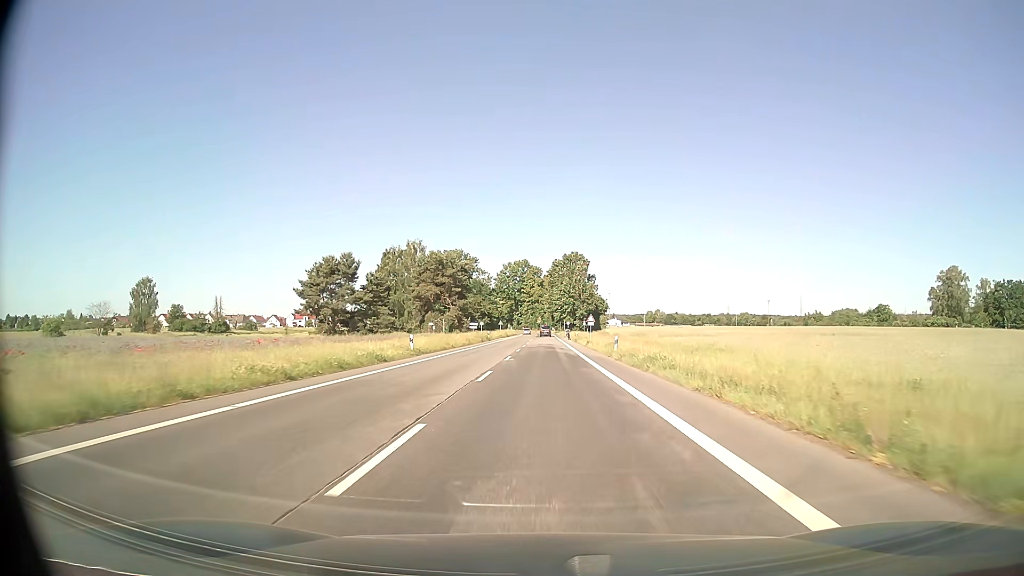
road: secondary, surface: asphalt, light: Day
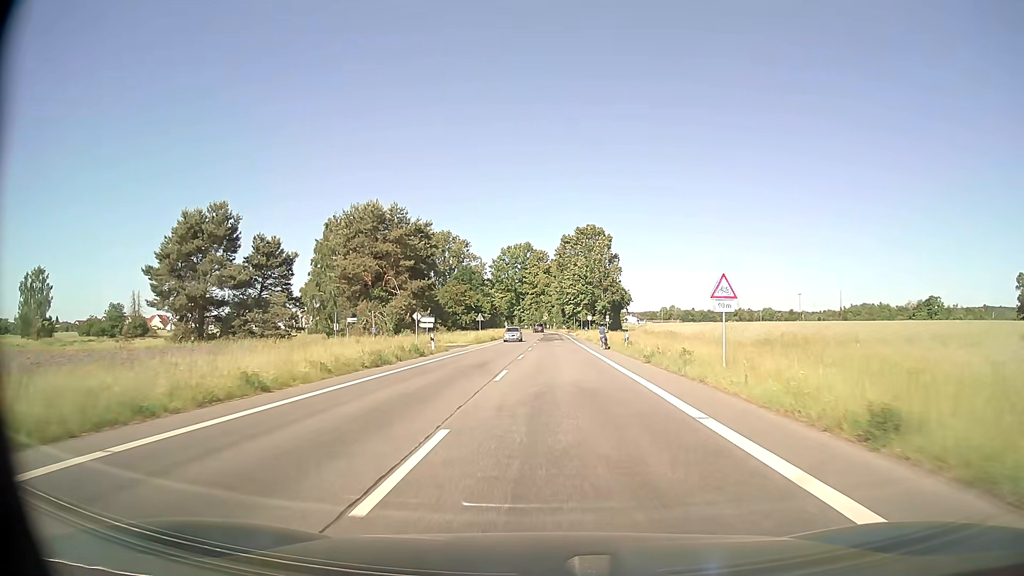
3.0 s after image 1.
(-0.3, +47.4) m; -1°
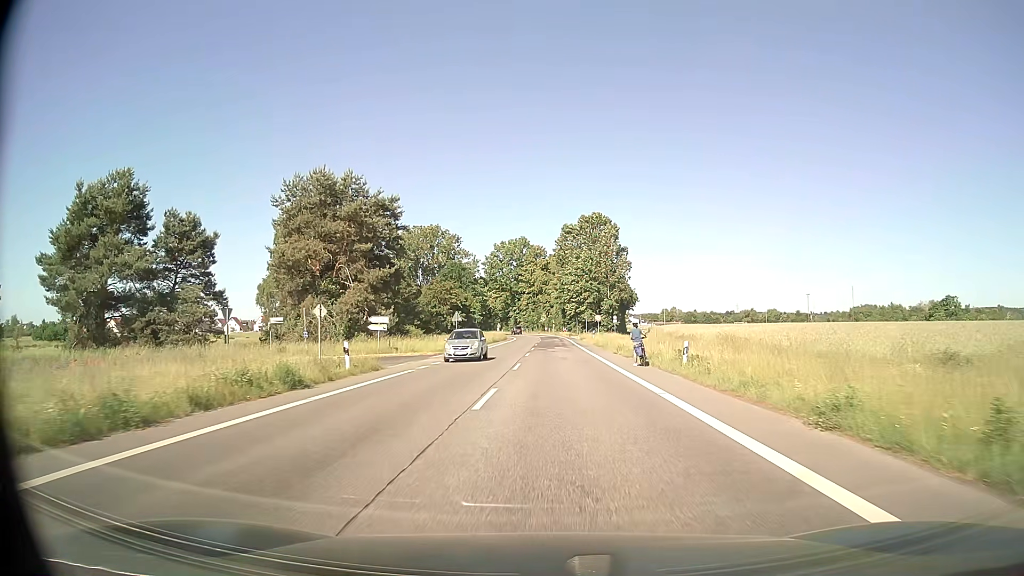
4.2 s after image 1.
(0.0, +17.0) m; 0°
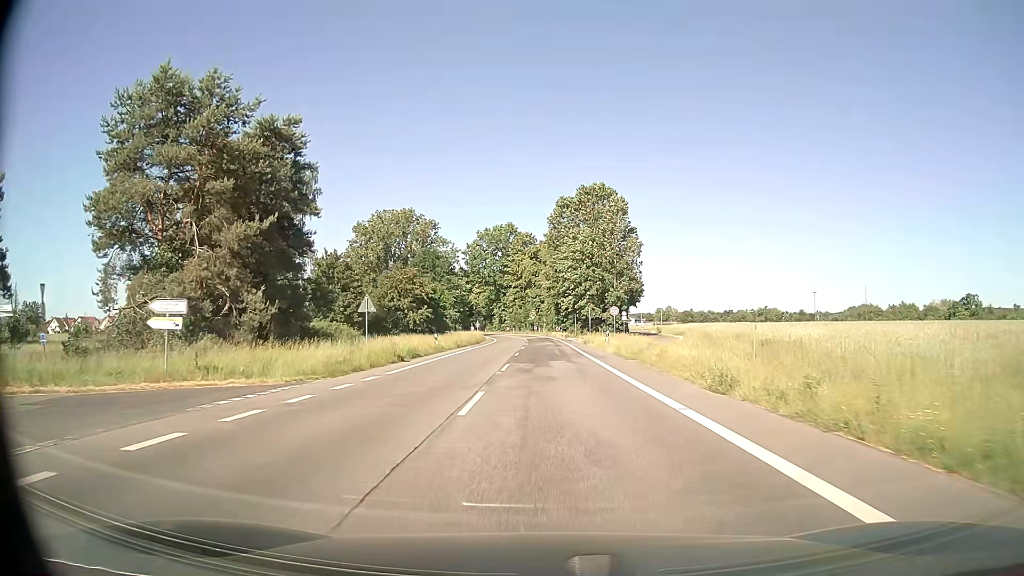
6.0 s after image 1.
(+0.2, +24.8) m; +1°
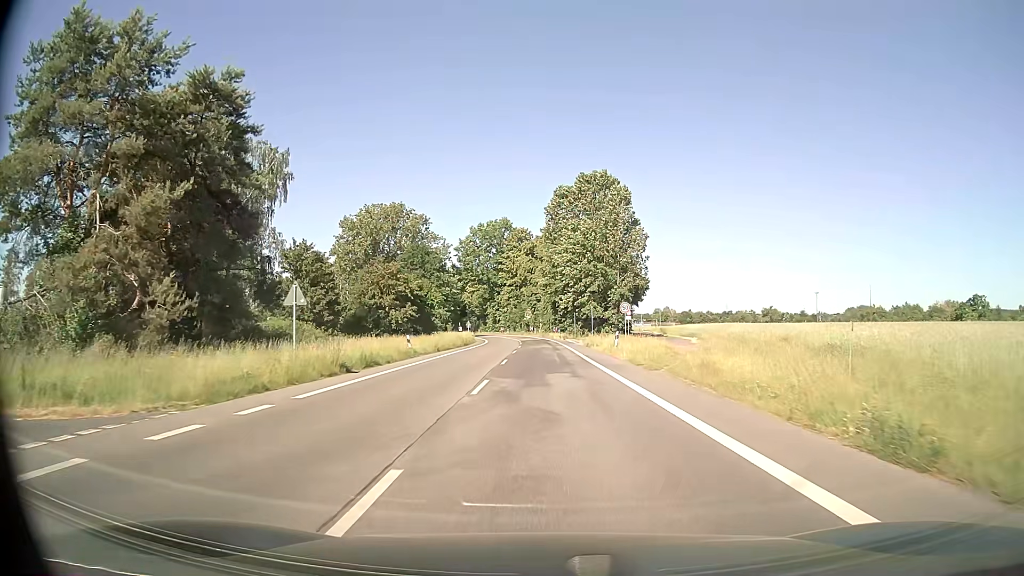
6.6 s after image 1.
(0.0, +8.1) m; 0°
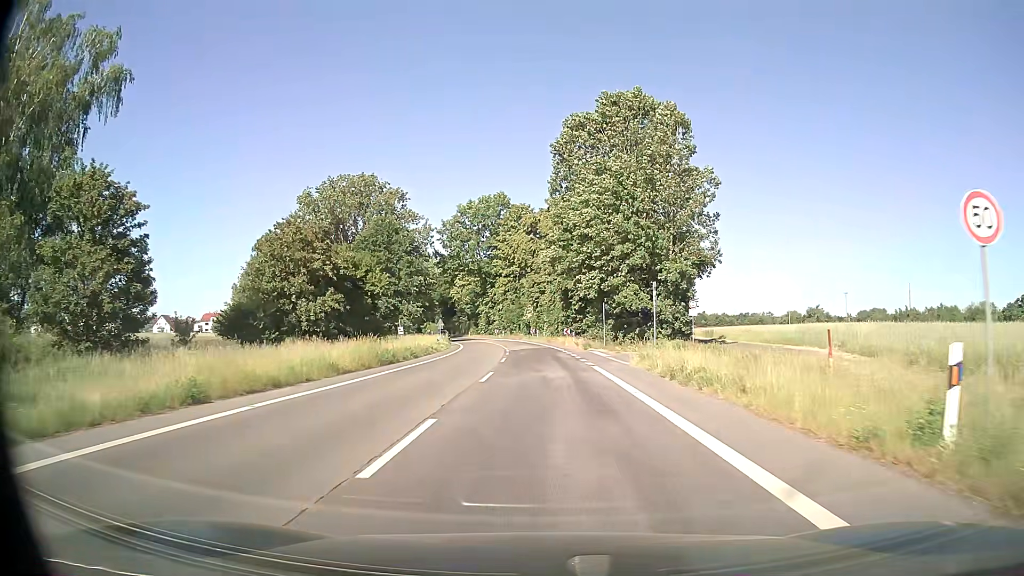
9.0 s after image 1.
(0.0, +31.9) m; 0°
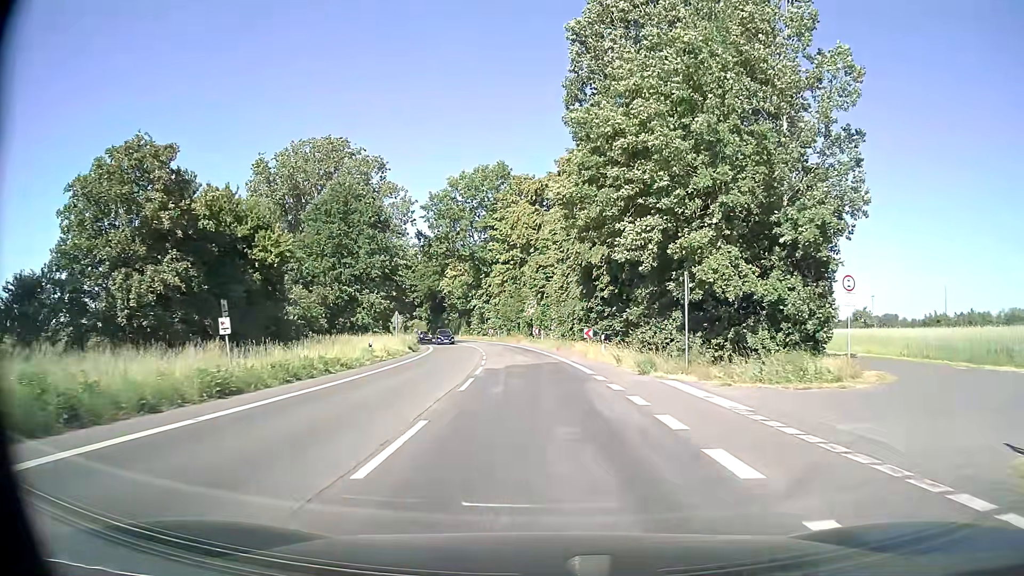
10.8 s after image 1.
(-0.2, +23.7) m; -1°
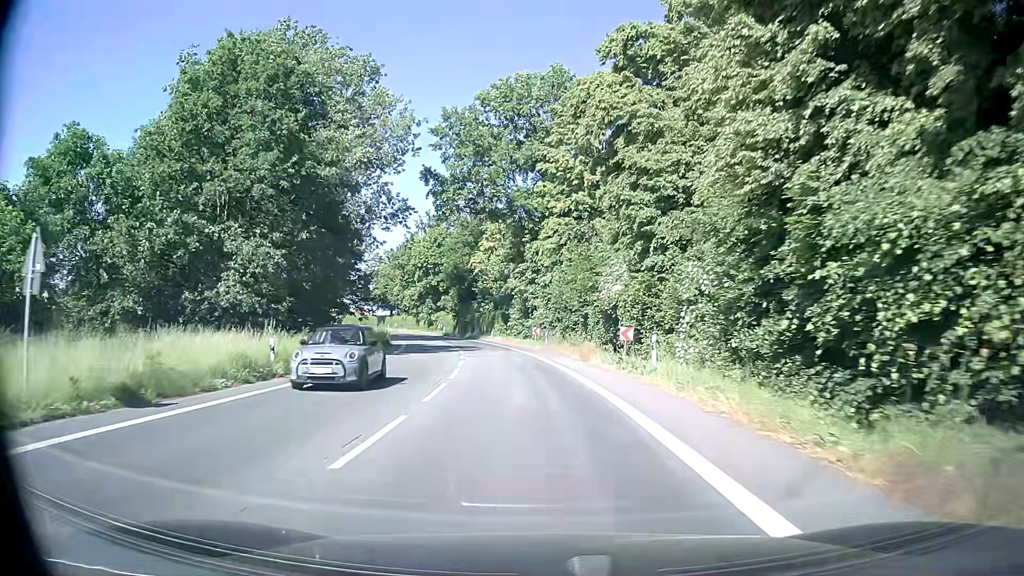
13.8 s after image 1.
(-1.3, +39.3) m; -5°
(0, +10) (-1, +20) (-2, +30) (-4, +40) (-5, +50) (-7, +59) (-10, +69) (-13, +79) (-16, +88) (-19, +98) m
